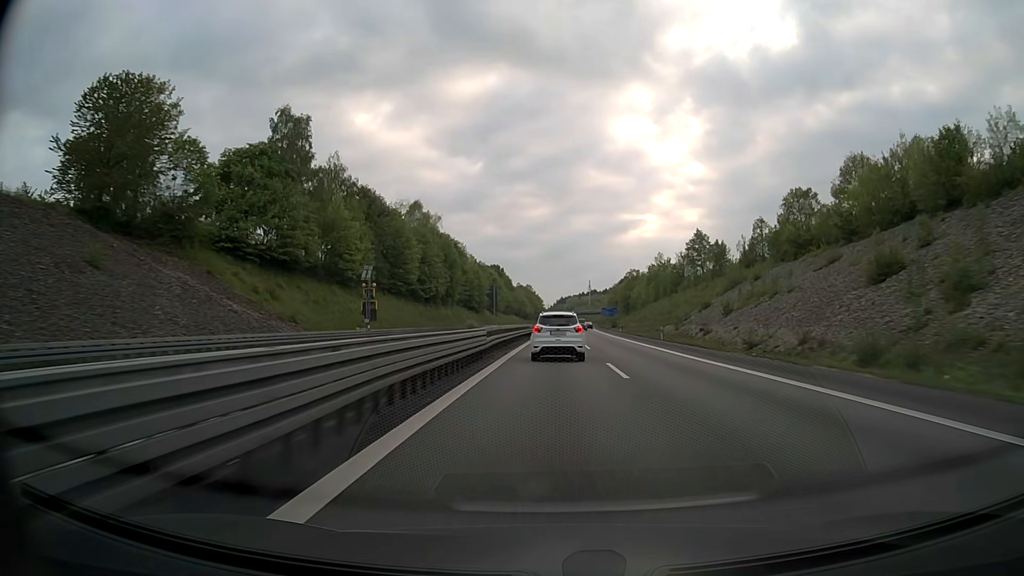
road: motorway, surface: asphalt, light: Day
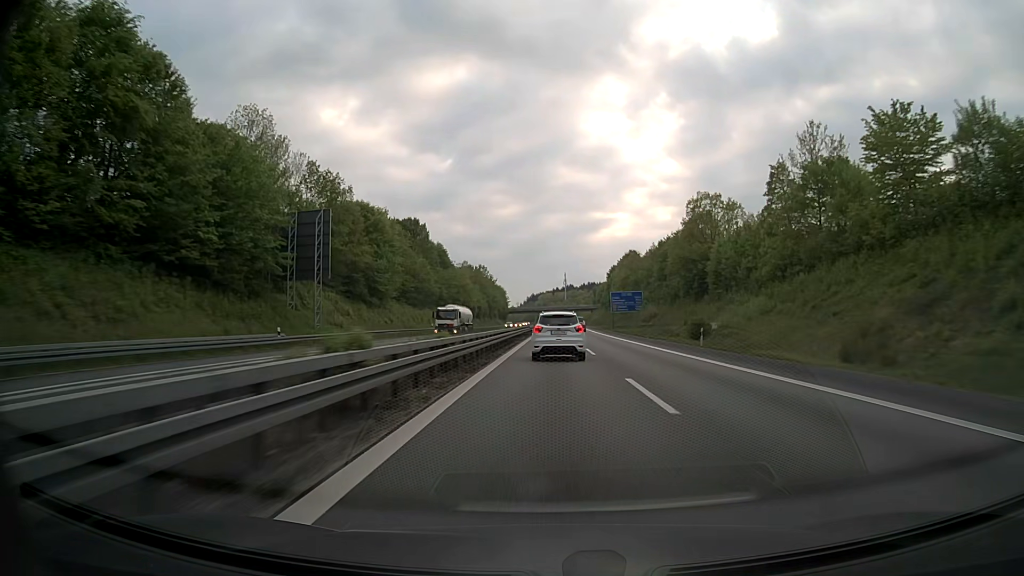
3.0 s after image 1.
(+2.8, +114.6) m; +3°
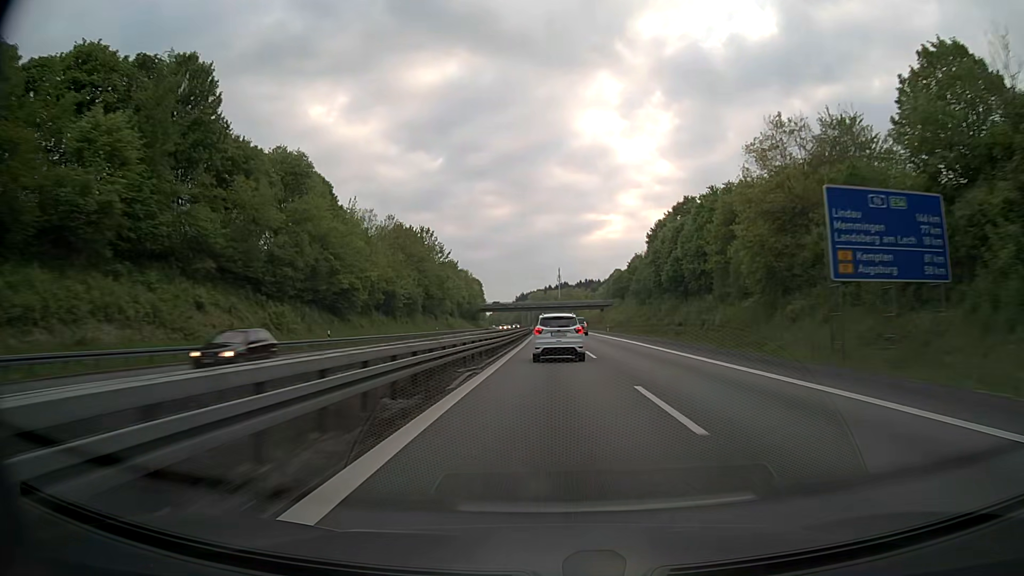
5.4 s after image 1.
(+0.4, +92.0) m; +1°
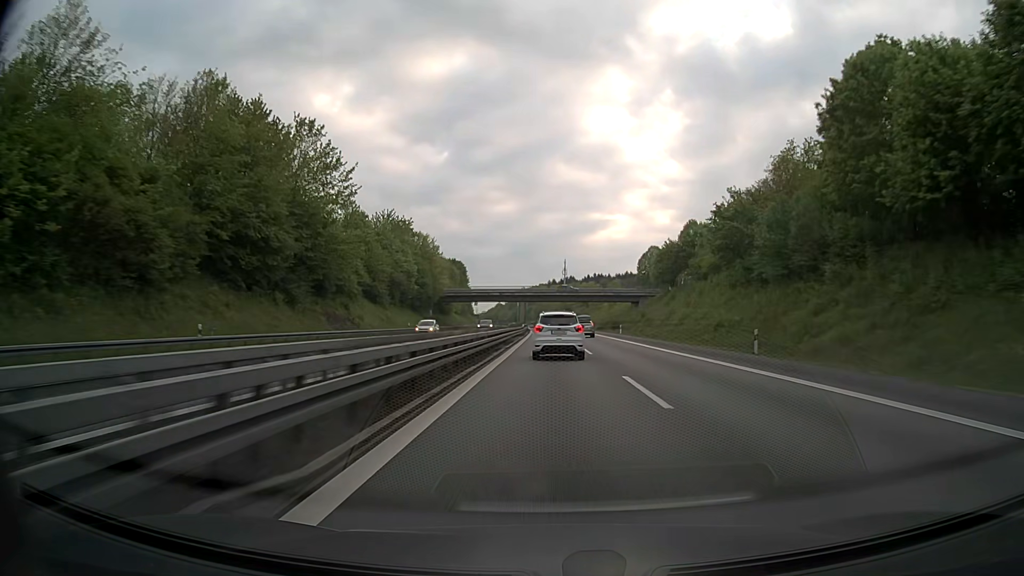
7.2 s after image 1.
(0.0, +69.8) m; 0°
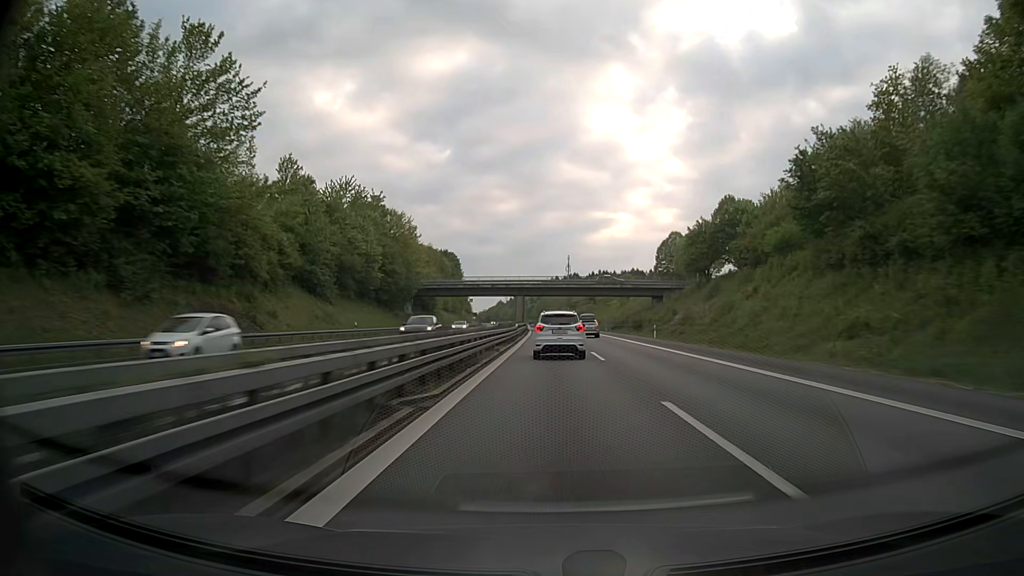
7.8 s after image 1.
(-0.1, +23.4) m; 0°
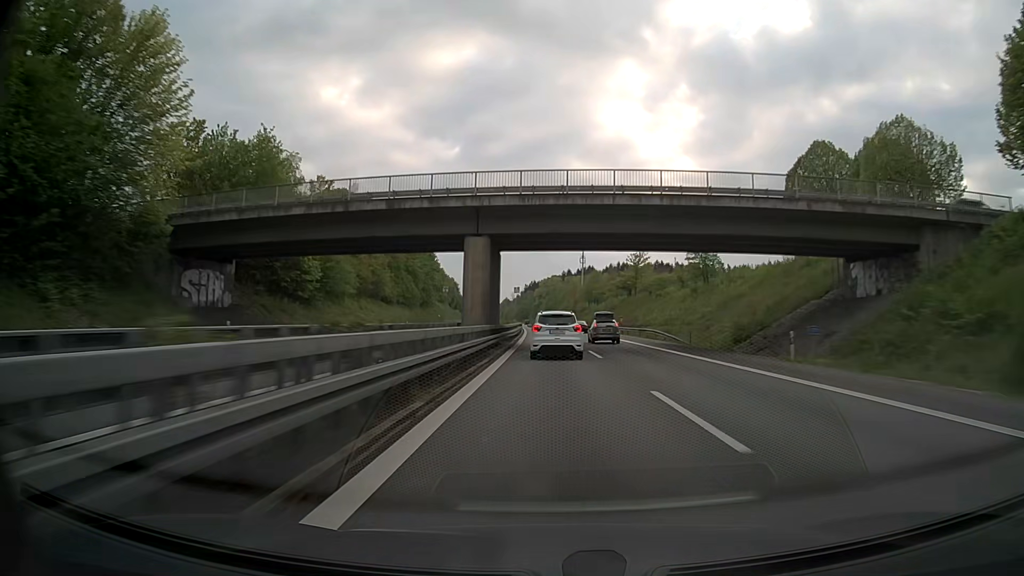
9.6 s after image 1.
(-0.3, +70.5) m; -1°
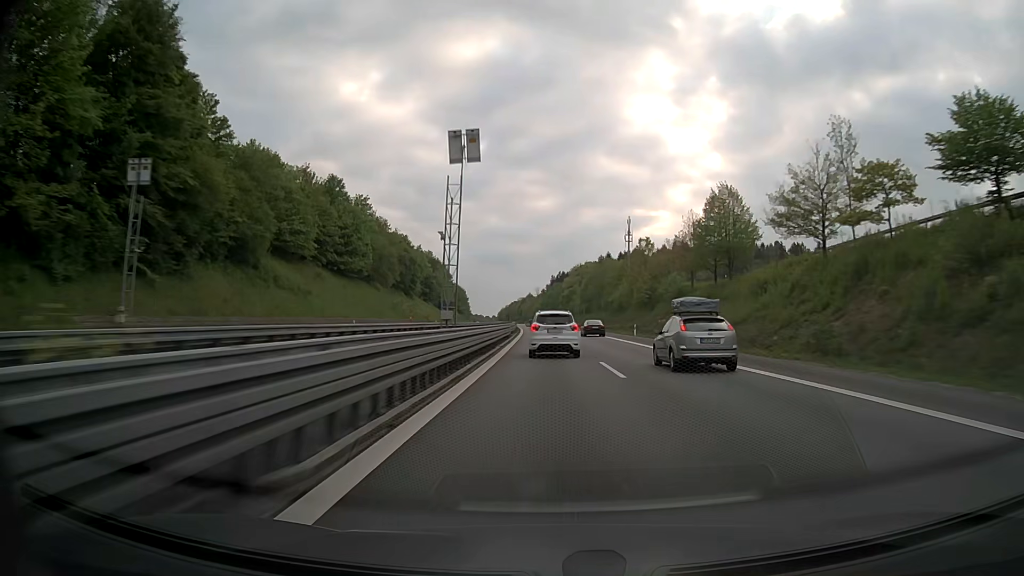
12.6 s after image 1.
(-2.4, +117.1) m; -2°
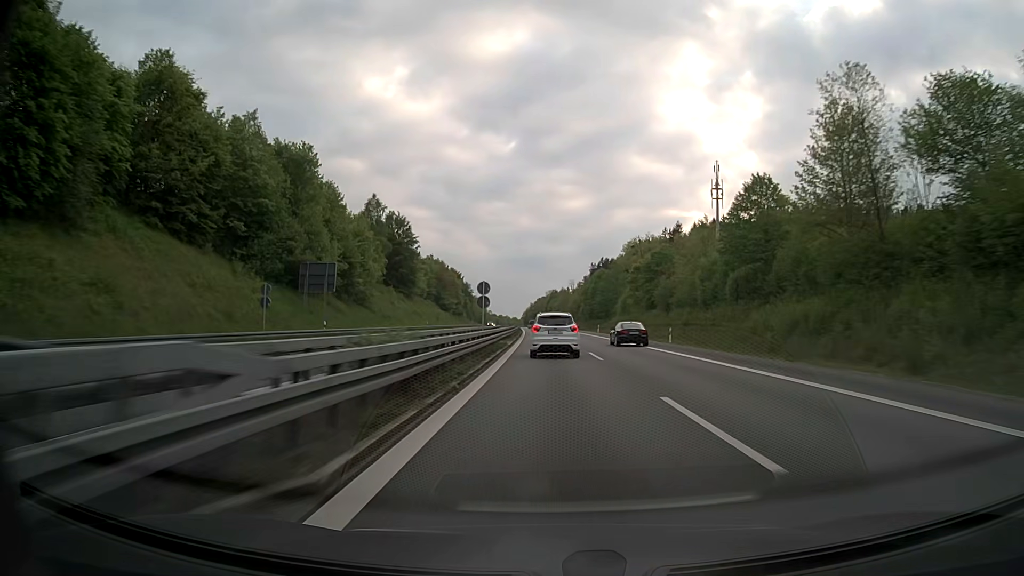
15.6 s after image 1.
(-3.3, +118.0) m; -3°
(0, +10) (0, +20) (0, +30) (0, +40) (0, +50) (-1, +60) (-1, +70) (-1, +80) (-1, +90) (-2, +100) m
